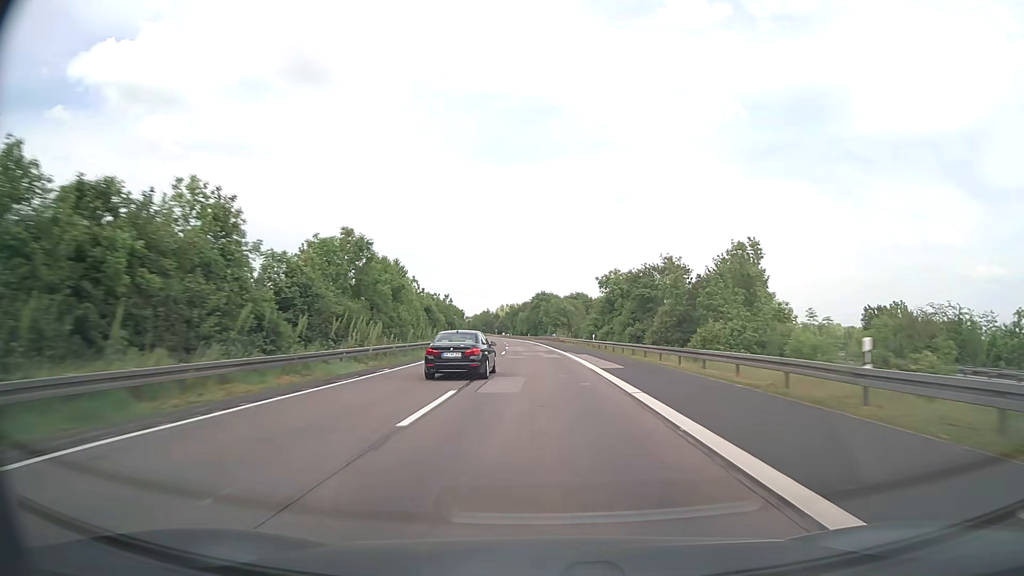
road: motorway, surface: asphalt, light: Day
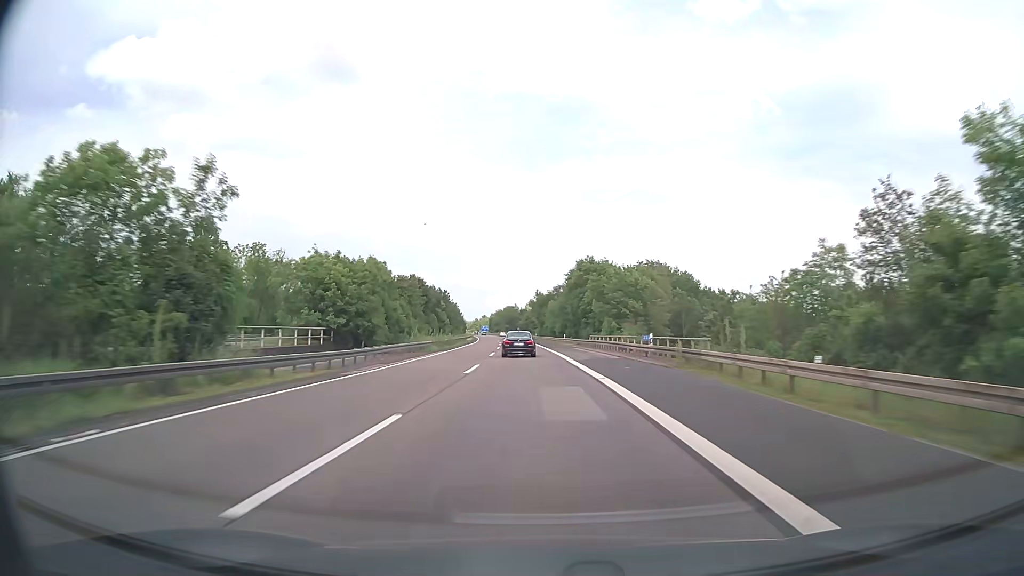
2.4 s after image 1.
(-1.8, +76.3) m; -3°
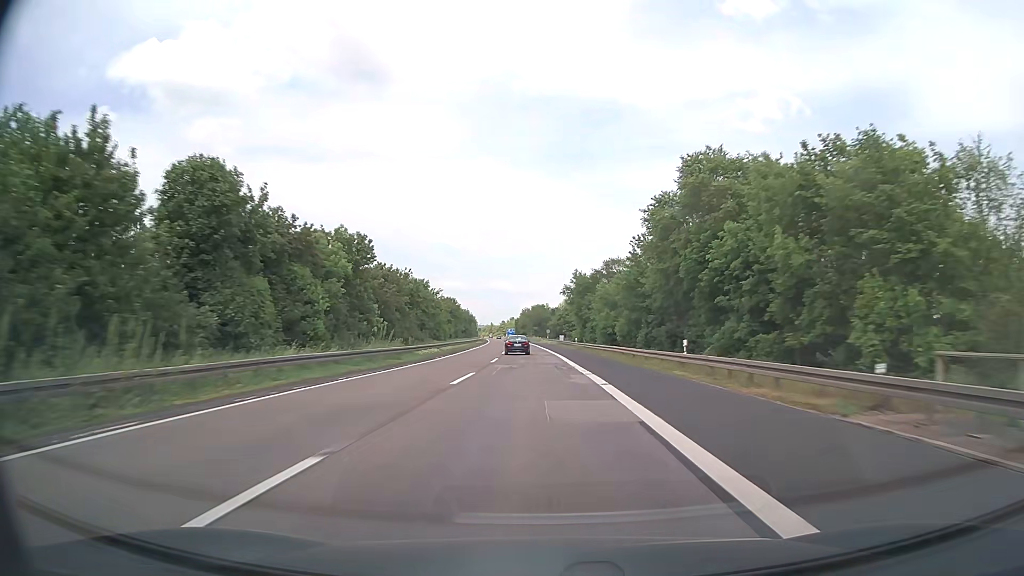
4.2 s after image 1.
(-1.4, +57.2) m; -3°
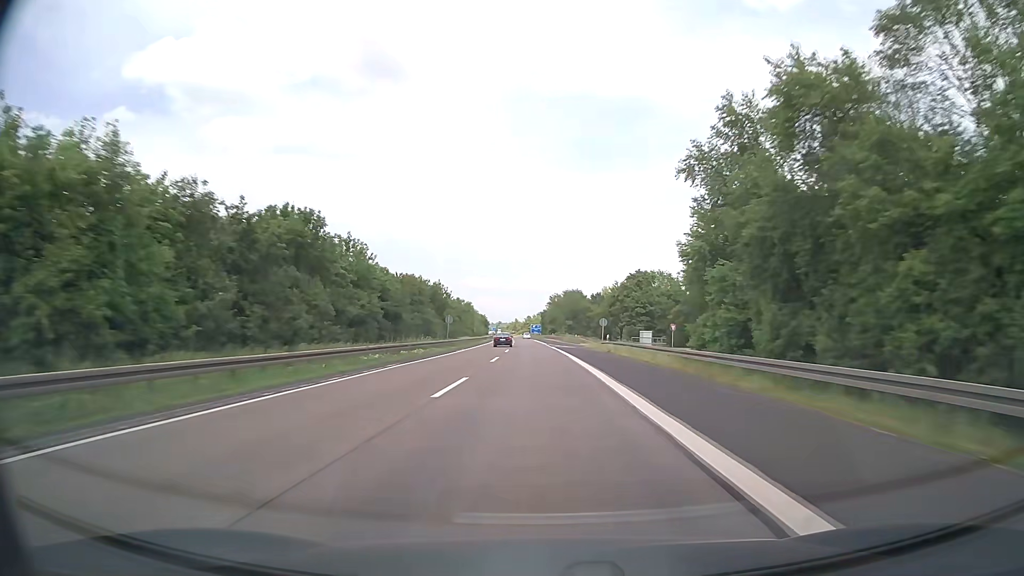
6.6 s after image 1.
(-2.0, +76.2) m; -3°
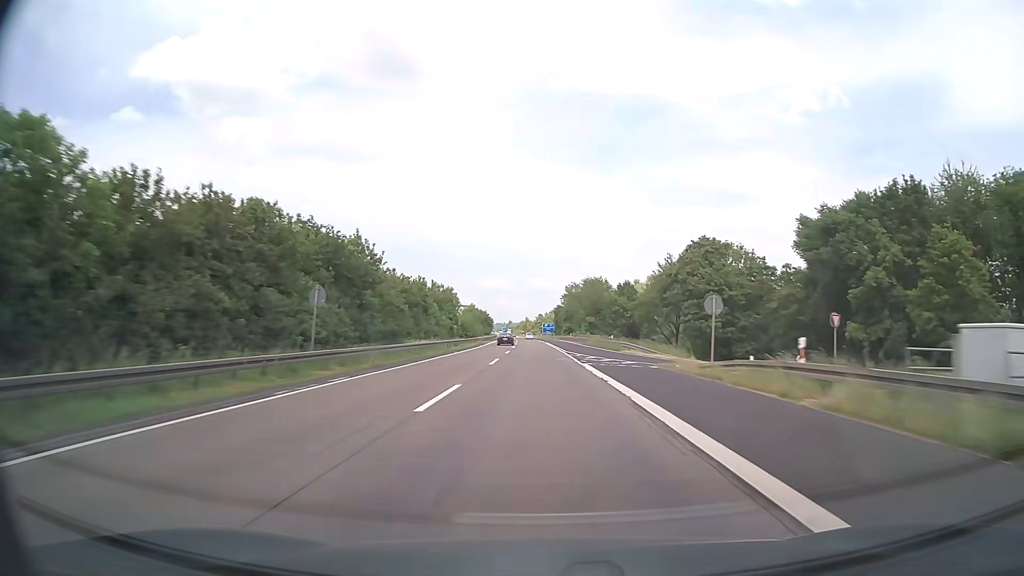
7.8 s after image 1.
(-0.3, +38.1) m; -1°
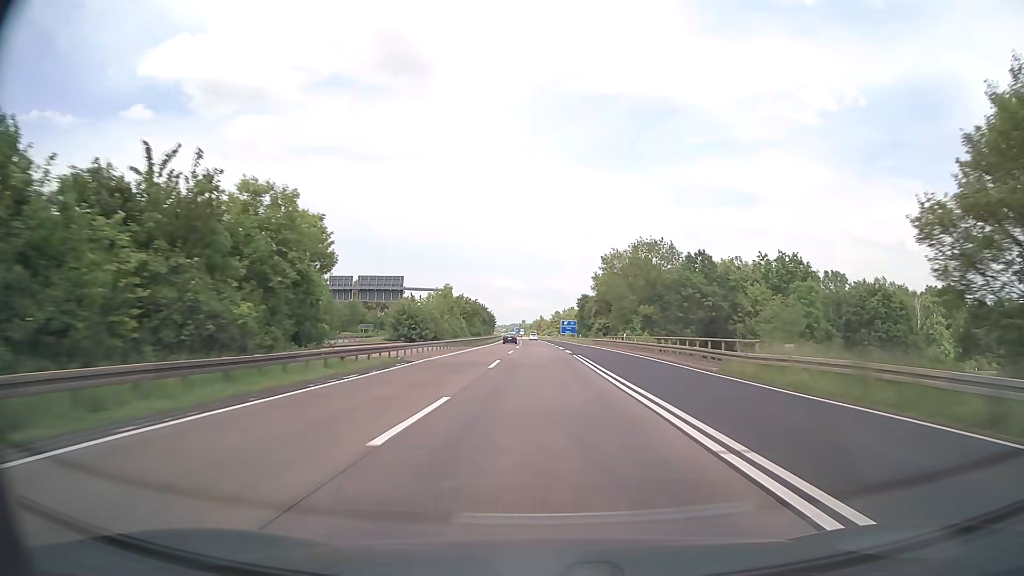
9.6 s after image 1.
(-0.6, +57.1) m; -1°
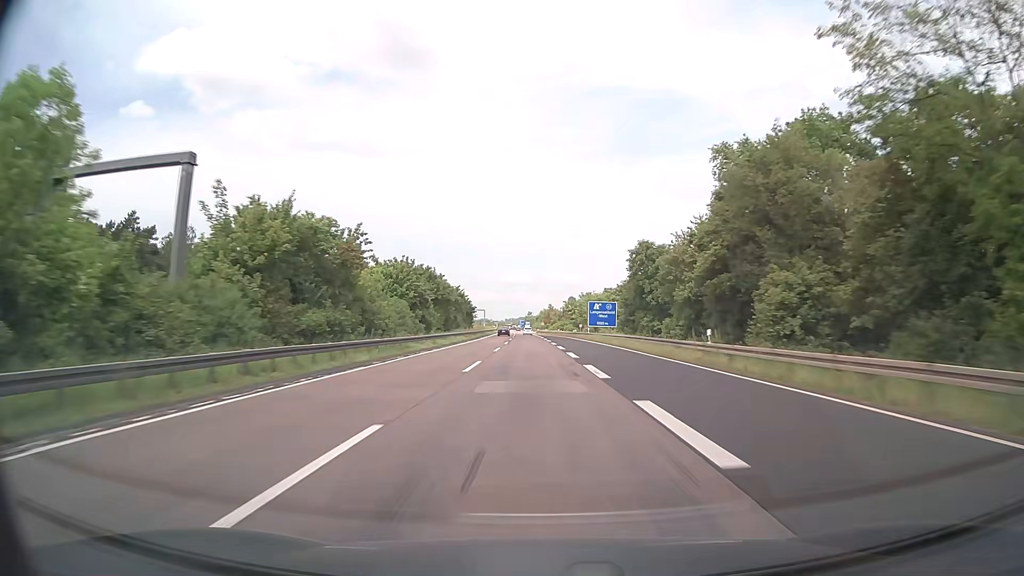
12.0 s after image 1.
(-0.6, +76.1) m; -1°
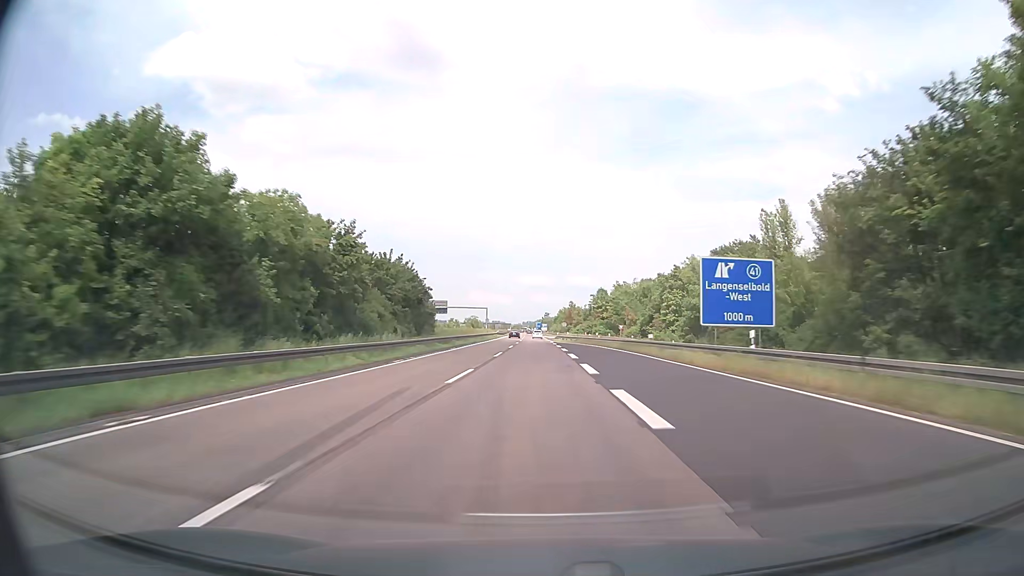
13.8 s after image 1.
(-0.7, +57.1) m; -1°
(0, +10) (0, +20) (0, +30) (0, +40) (0, +50) (-1, +60) (-1, +70) (-1, +80) (-1, +90) (-1, +100) m
